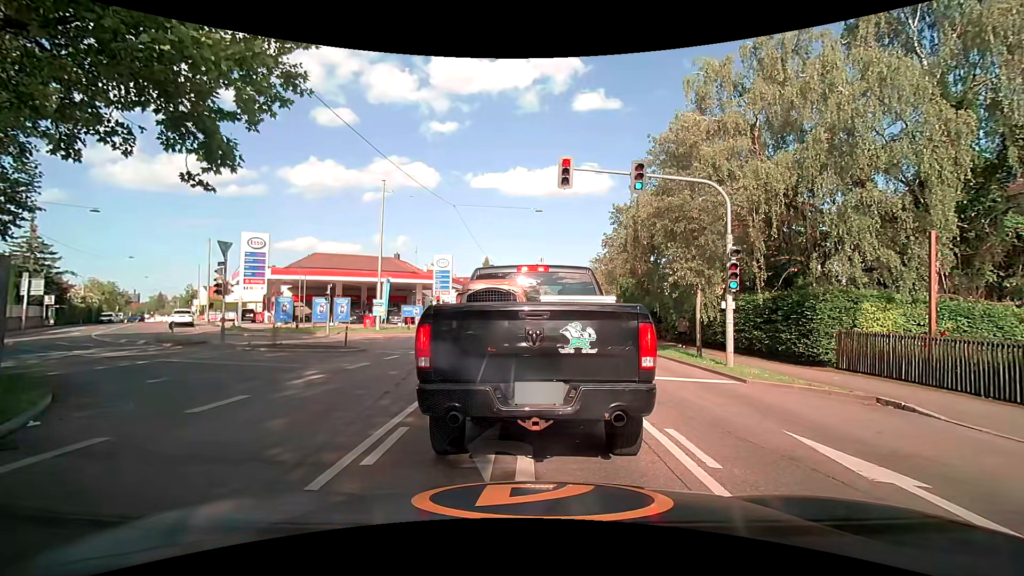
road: secondary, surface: asphalt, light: Day
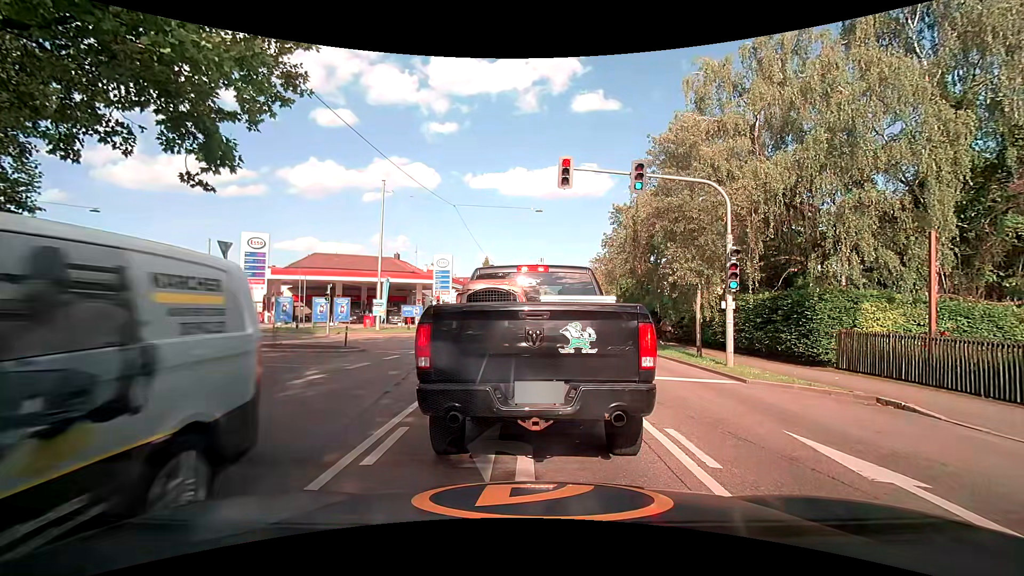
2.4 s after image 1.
(0.0, 0.0) m; 0°
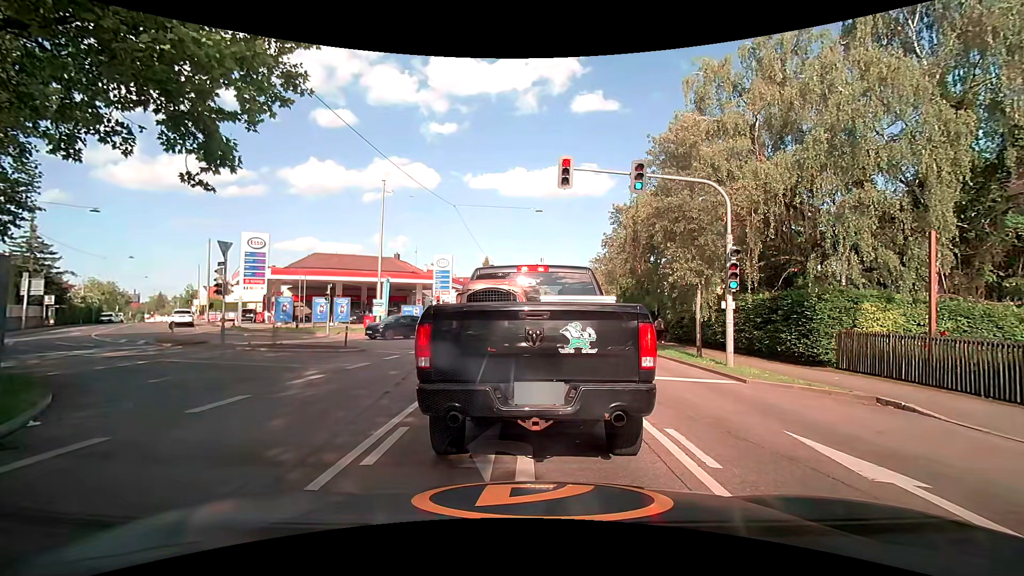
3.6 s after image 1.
(0.0, 0.0) m; 0°
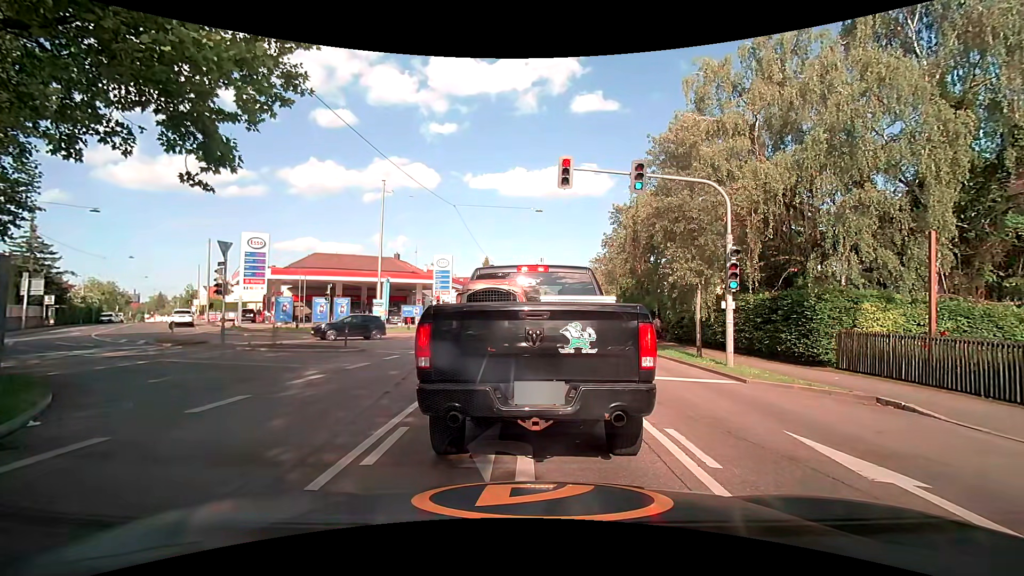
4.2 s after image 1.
(0.0, 0.0) m; 0°
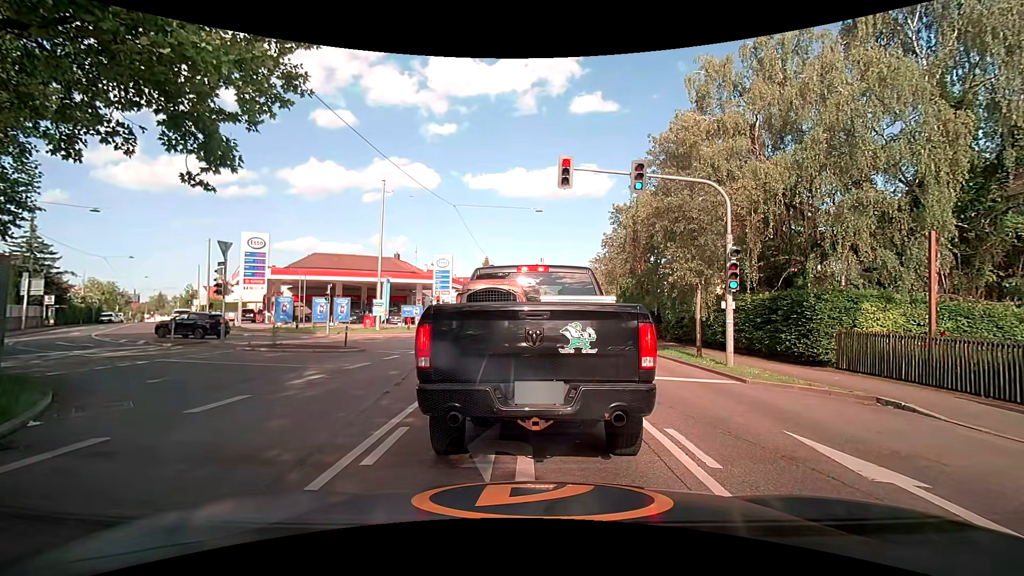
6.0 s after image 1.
(0.0, 0.0) m; 0°
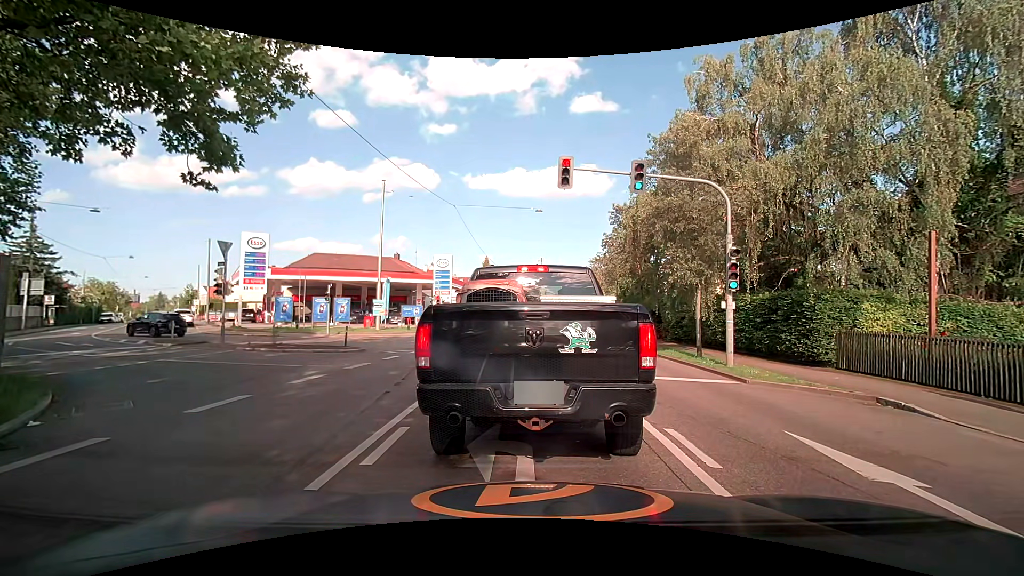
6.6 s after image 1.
(0.0, 0.0) m; 0°
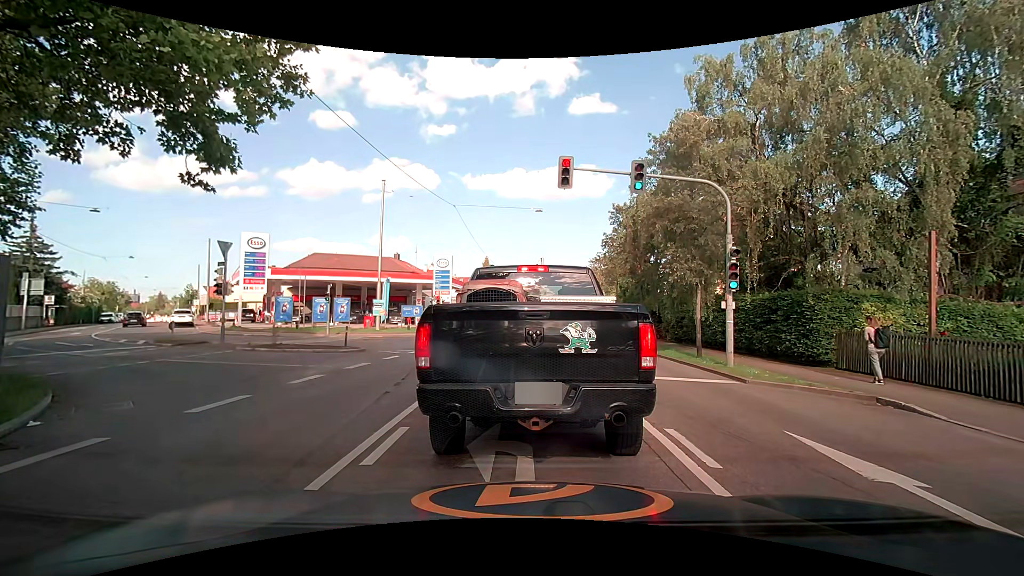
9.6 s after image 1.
(0.0, 0.0) m; 0°
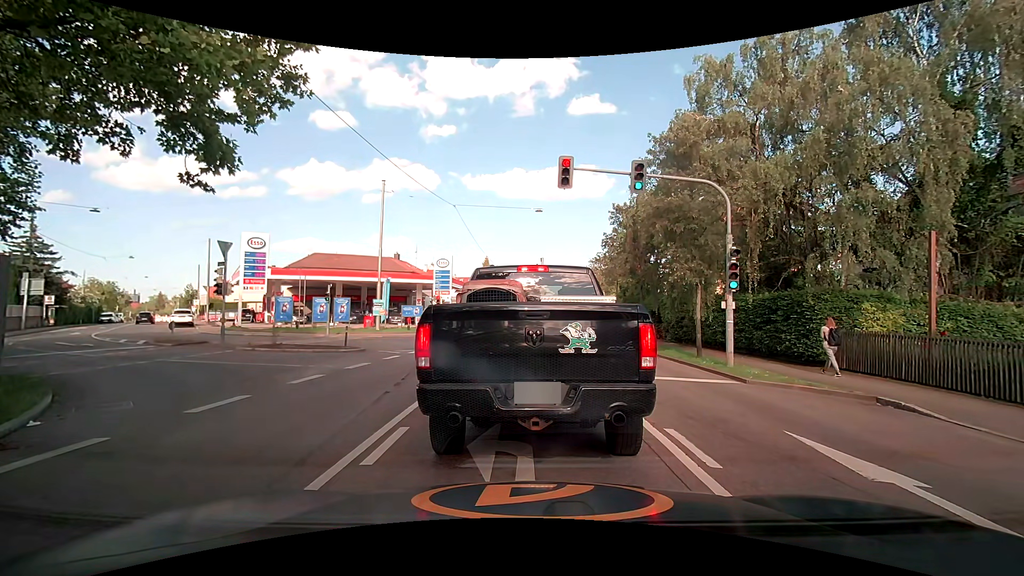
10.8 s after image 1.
(0.0, 0.0) m; 0°
